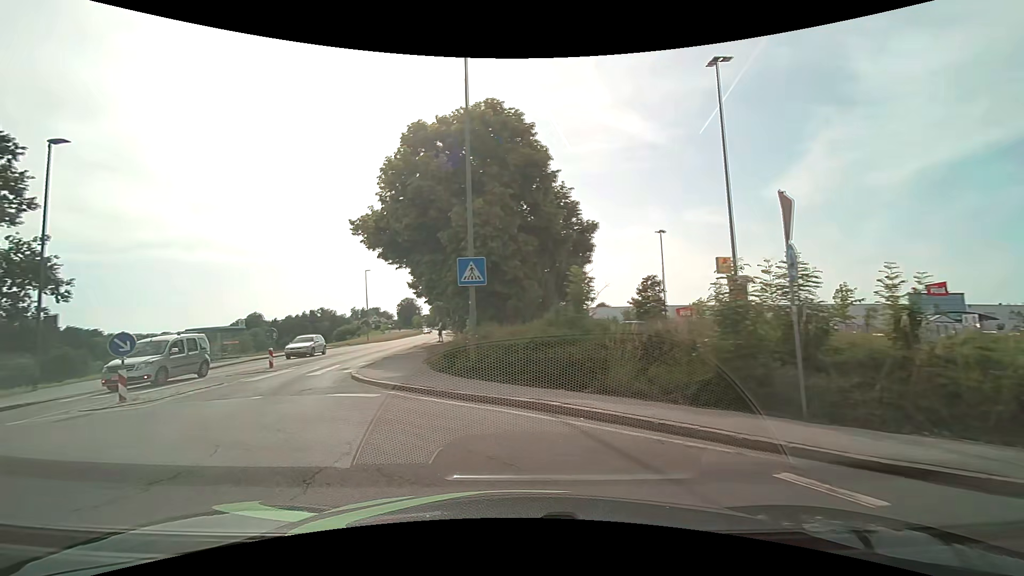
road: tertiary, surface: asphalt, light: Day
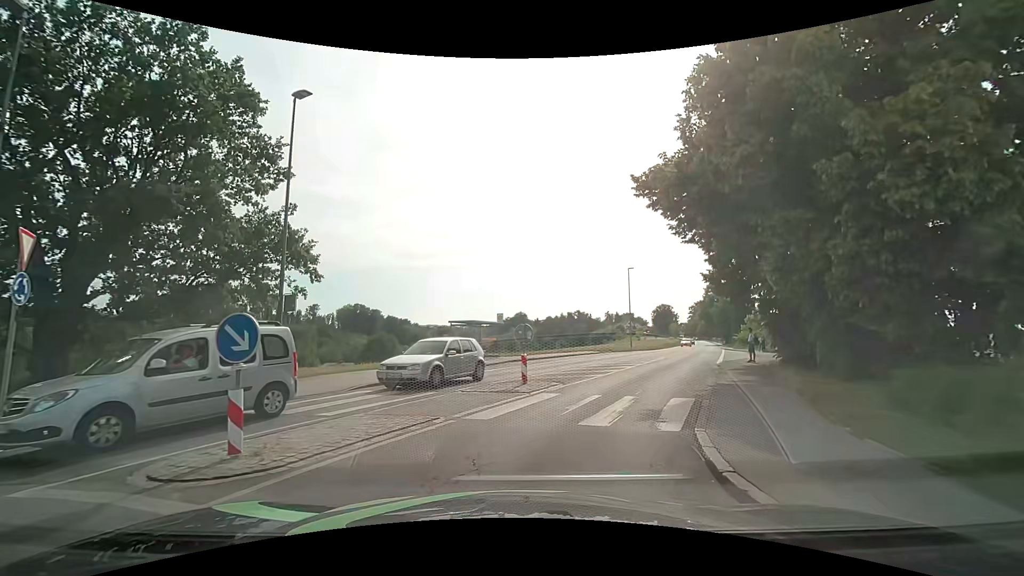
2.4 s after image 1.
(-2.9, +8.9) m; -27°
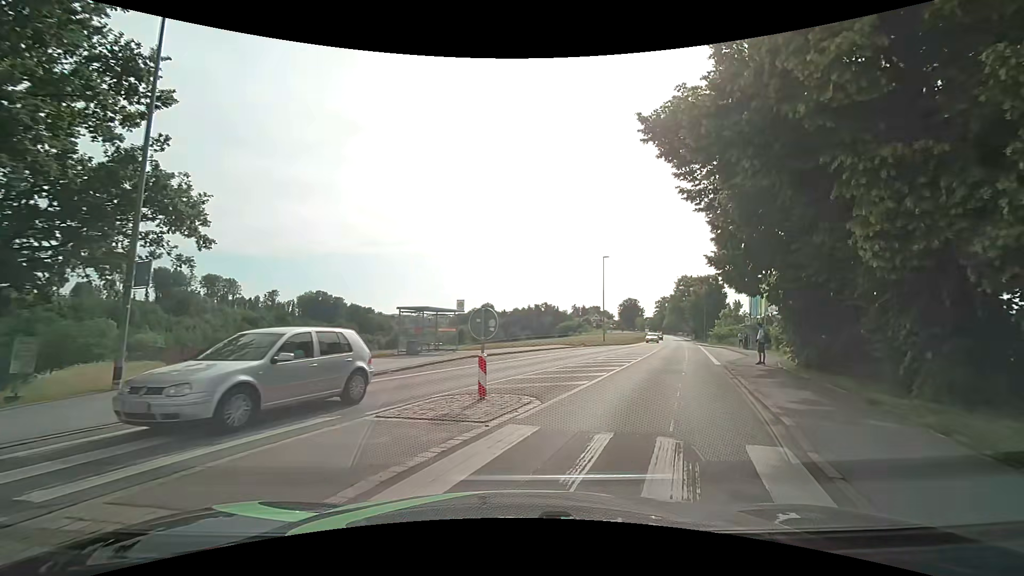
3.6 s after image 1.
(+0.1, +5.1) m; +4°
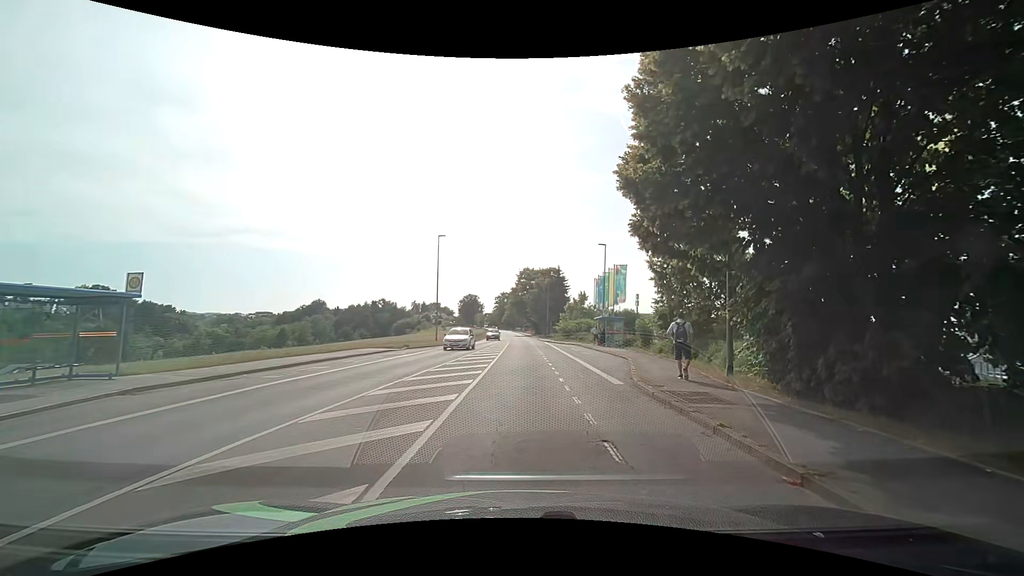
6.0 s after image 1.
(+2.2, +12.1) m; +17°
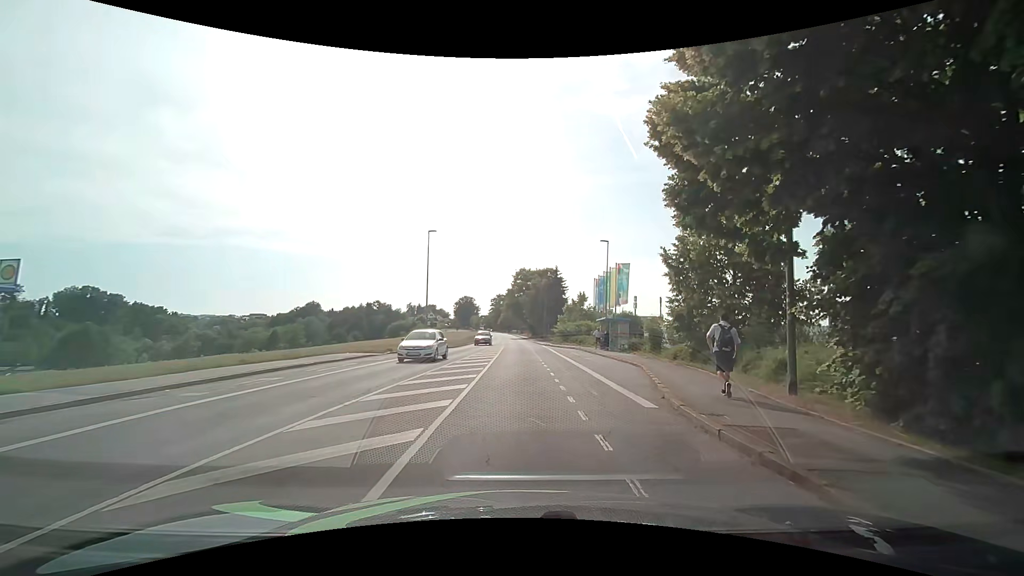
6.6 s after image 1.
(0.0, +3.4) m; +1°
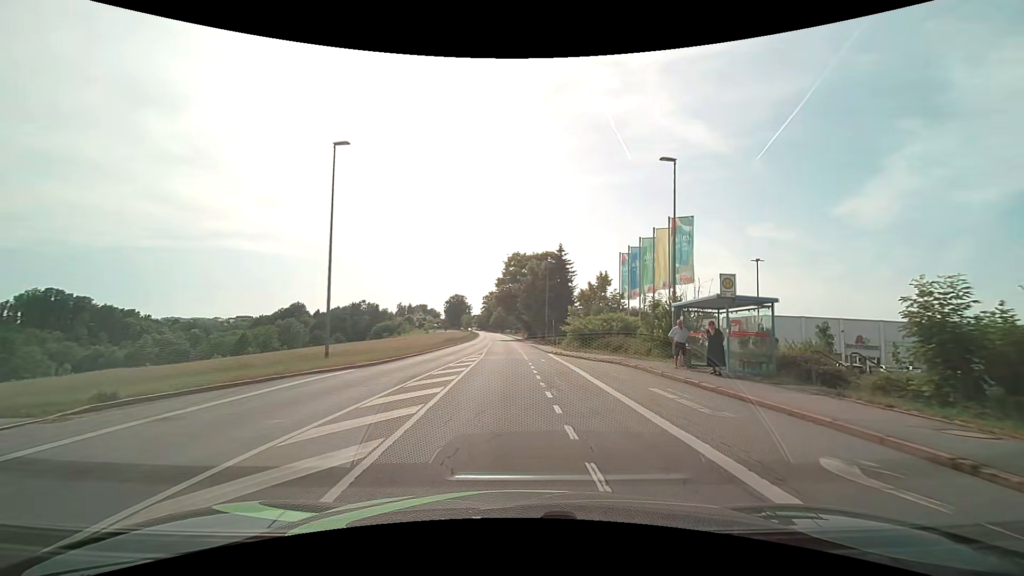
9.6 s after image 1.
(+0.5, +21.8) m; +1°
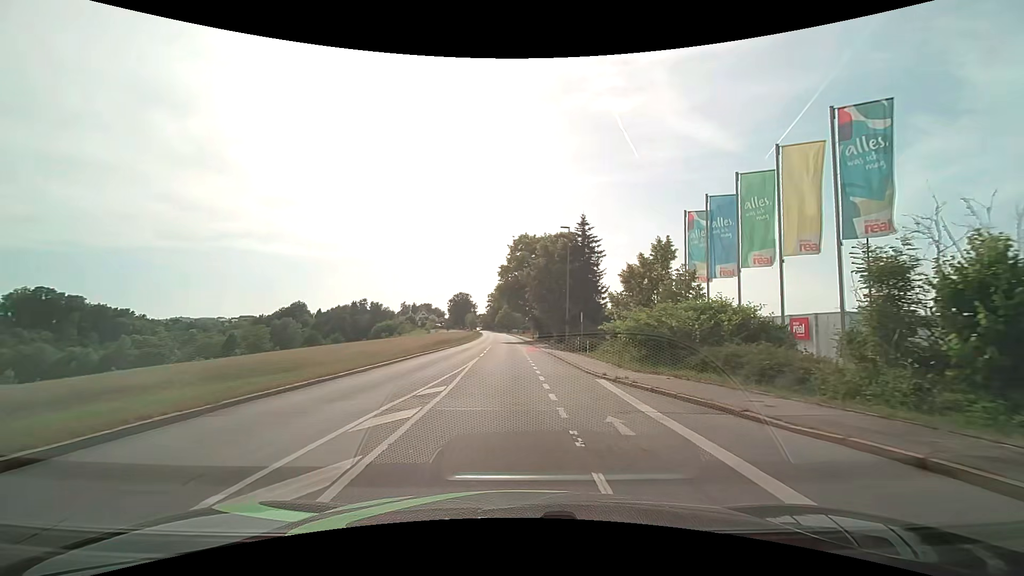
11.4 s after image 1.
(-0.1, +16.5) m; -1°
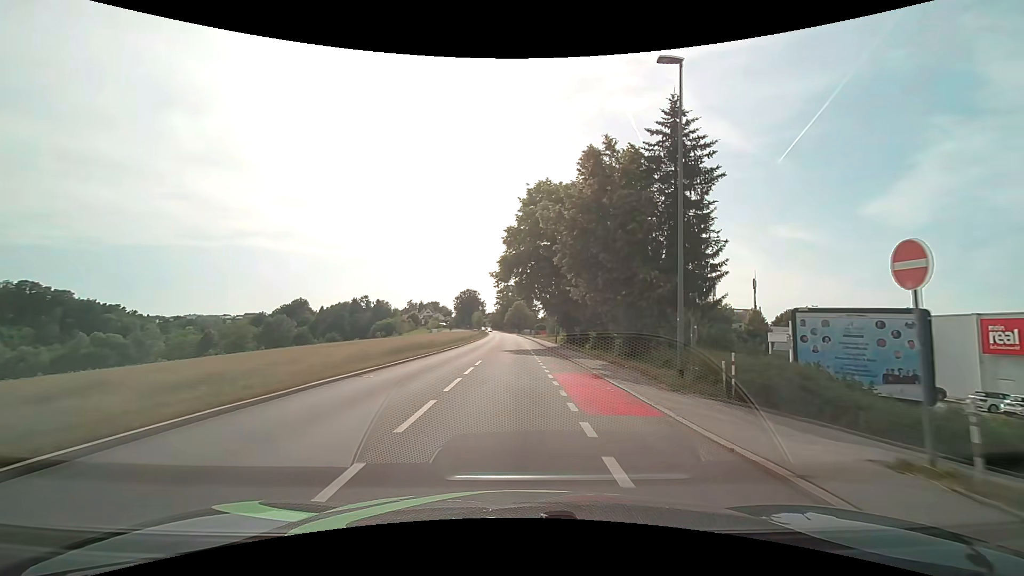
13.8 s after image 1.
(-0.4, +25.9) m; -2°
